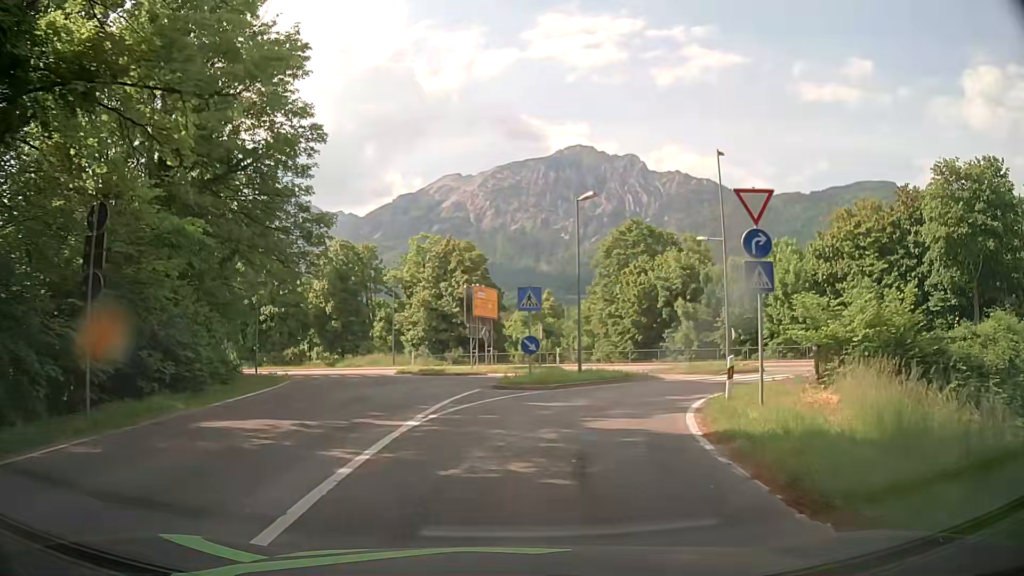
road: primary_link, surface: asphalt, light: Day
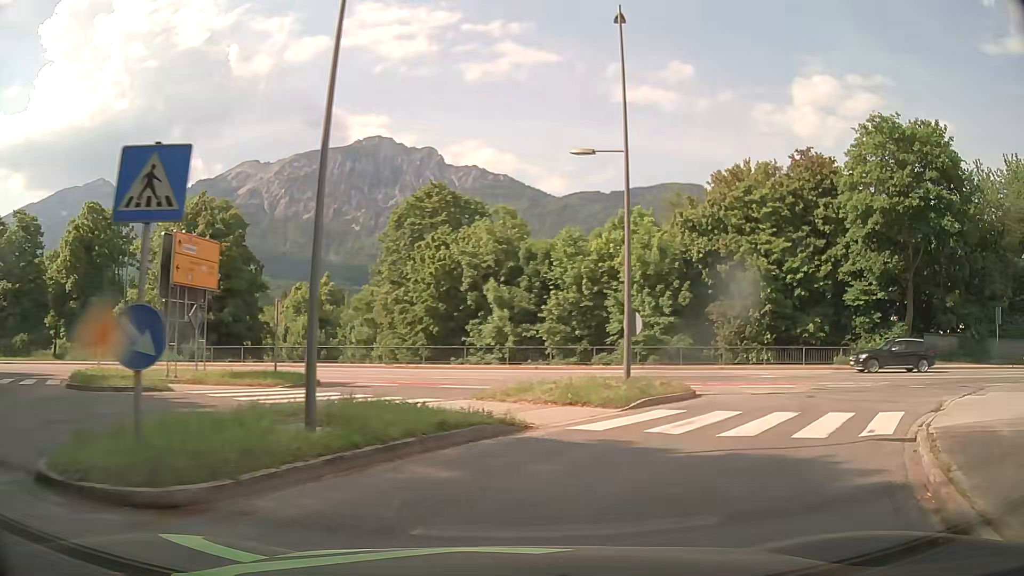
(+1.7, +14.4) m; +18°
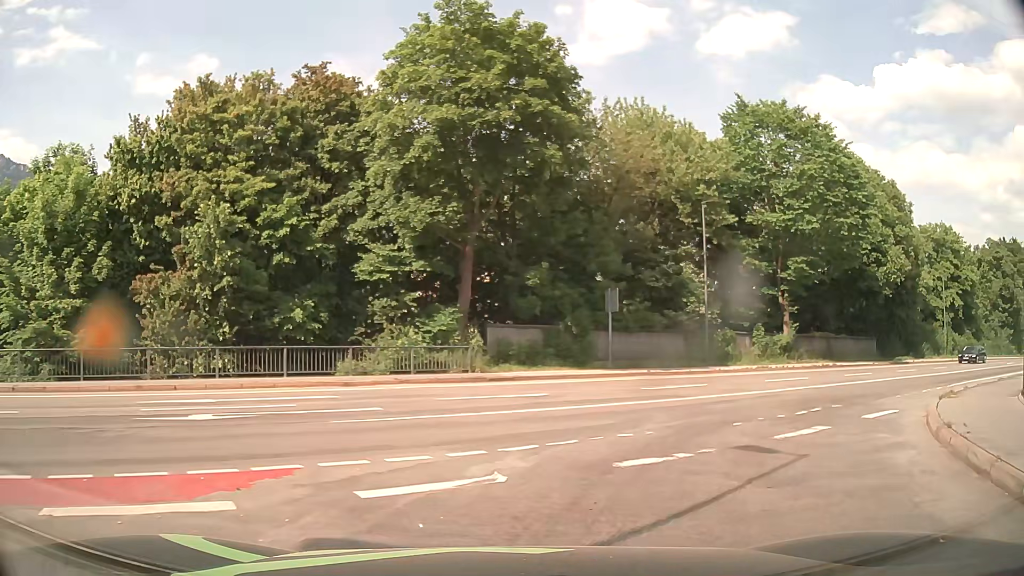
(+5.2, +13.4) m; +43°
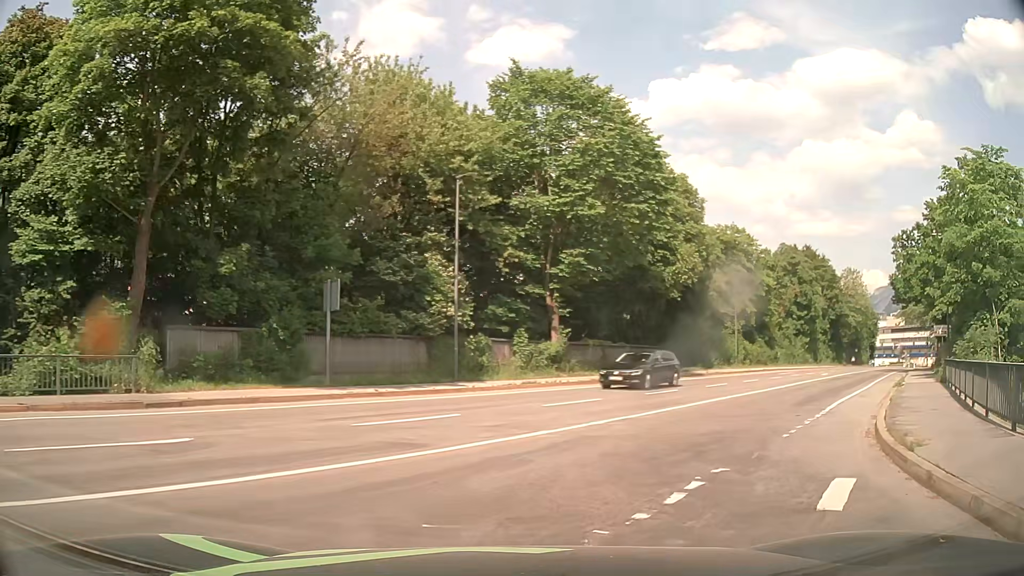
(+1.4, +7.1) m; +22°
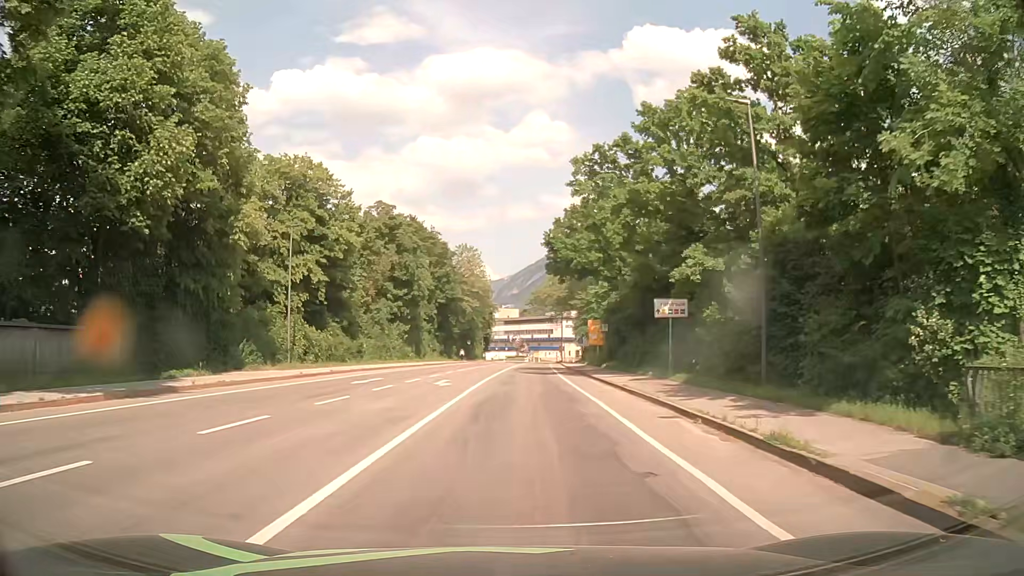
(+9.8, +22.3) m; +35°
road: primary
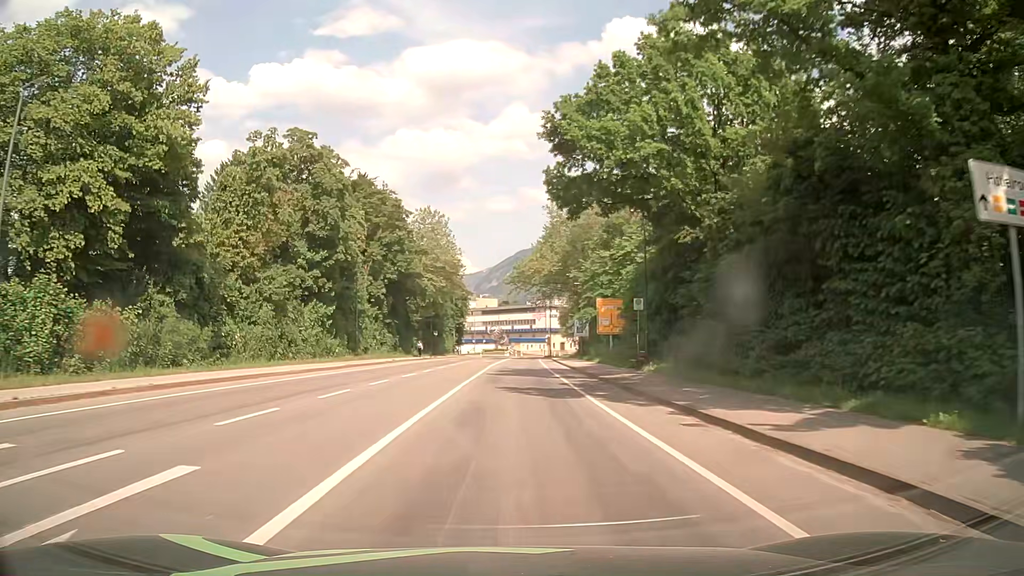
(+0.6, +23.6) m; +2°
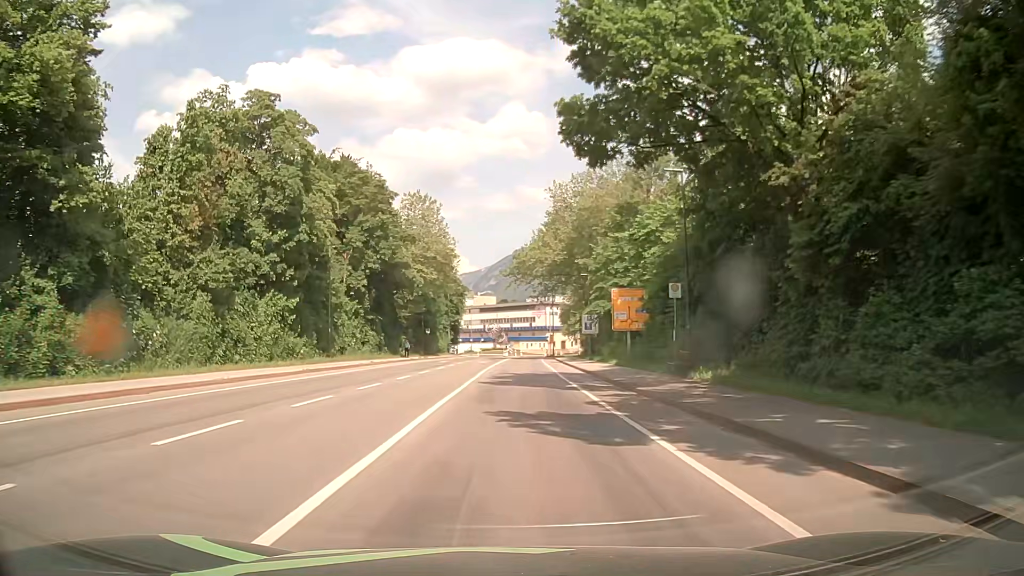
(+0.1, +8.2) m; +1°
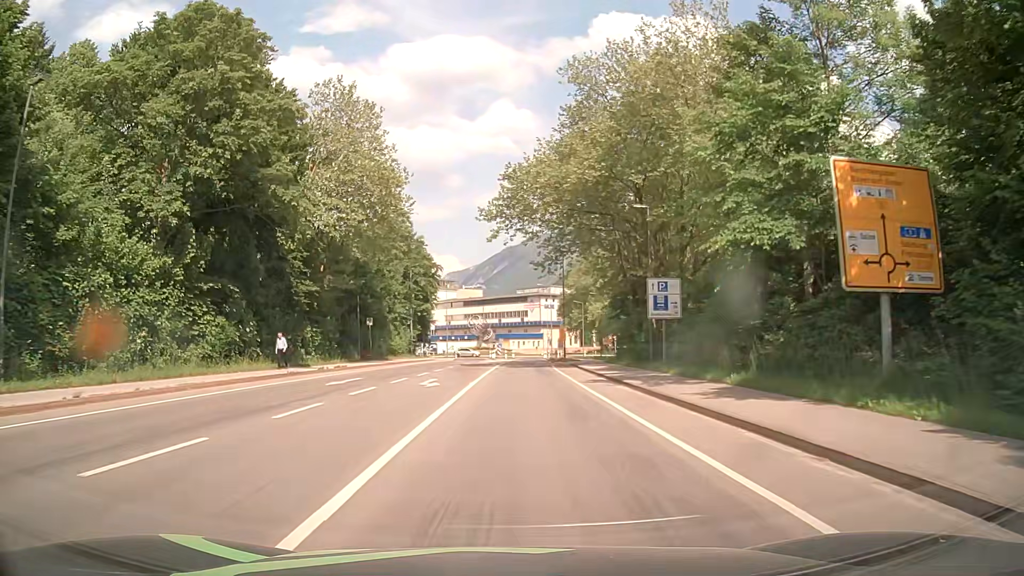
(+0.1, +32.4) m; +1°
(0, +10) (0, +20) (+1, +30) (+1, +40) (+1, +50) (+2, +60) (+2, +70) (+3, +80) (+3, +90) (+3, +100) m
